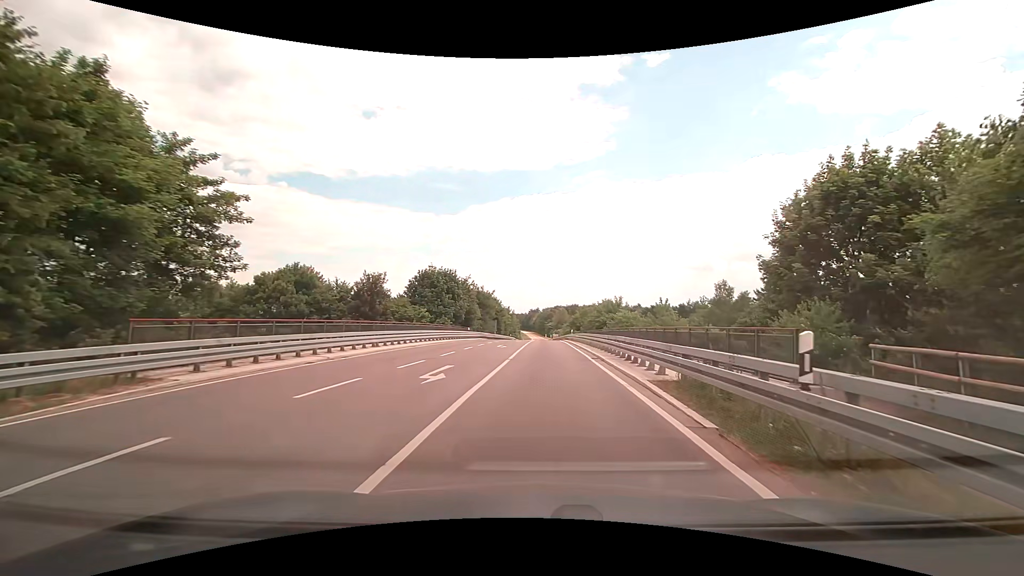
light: Day
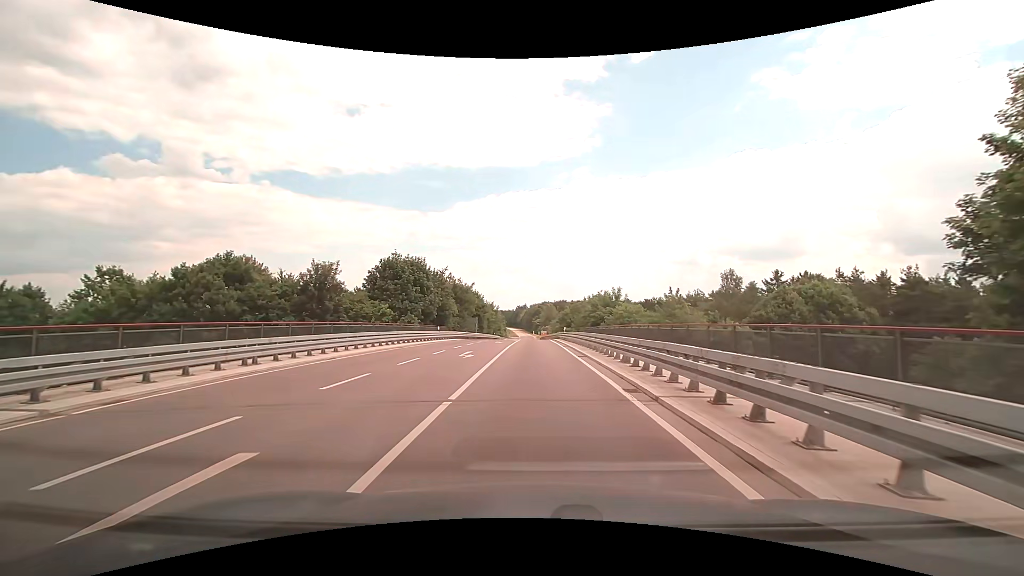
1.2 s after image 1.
(+0.3, +10.5) m; +2°
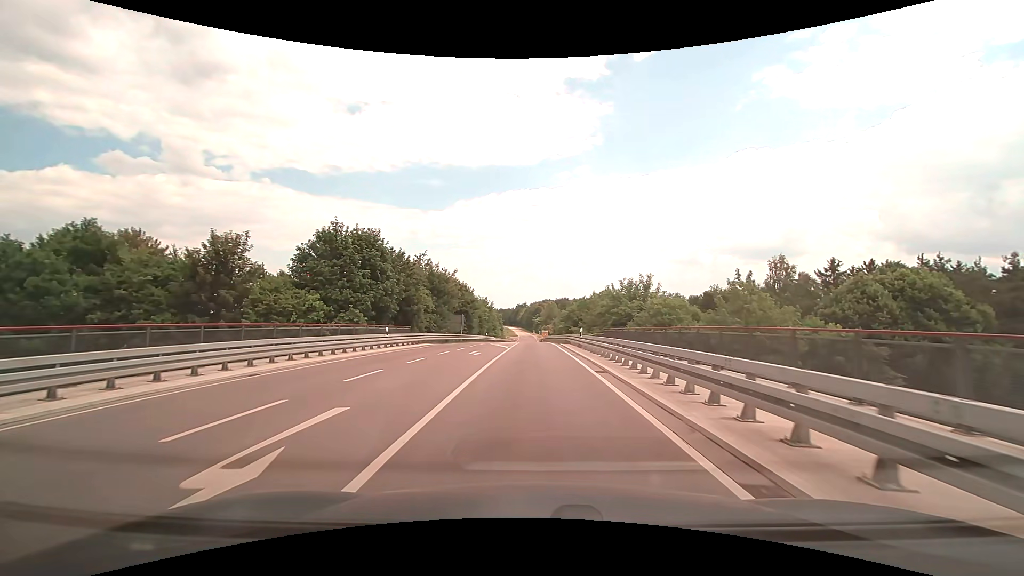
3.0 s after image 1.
(0.0, +16.5) m; 0°
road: tertiary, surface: asphalt
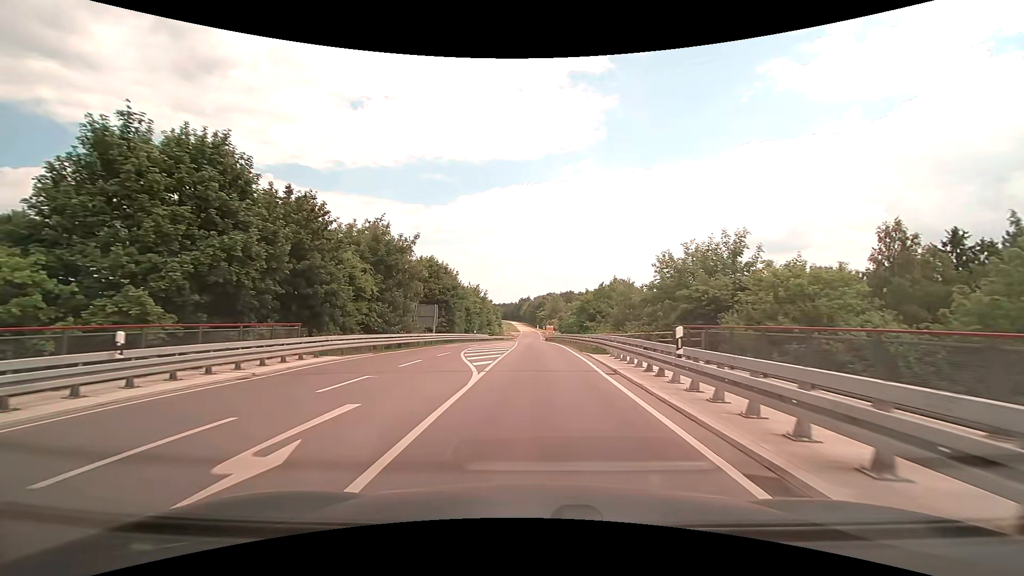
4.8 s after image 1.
(-0.1, +20.1) m; -1°
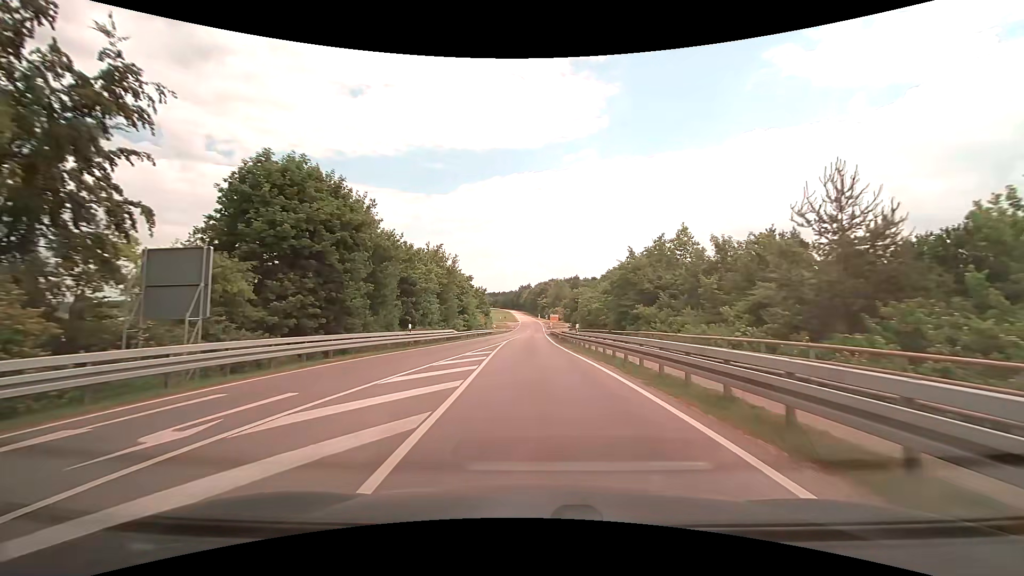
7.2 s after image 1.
(0.0, +32.4) m; 0°
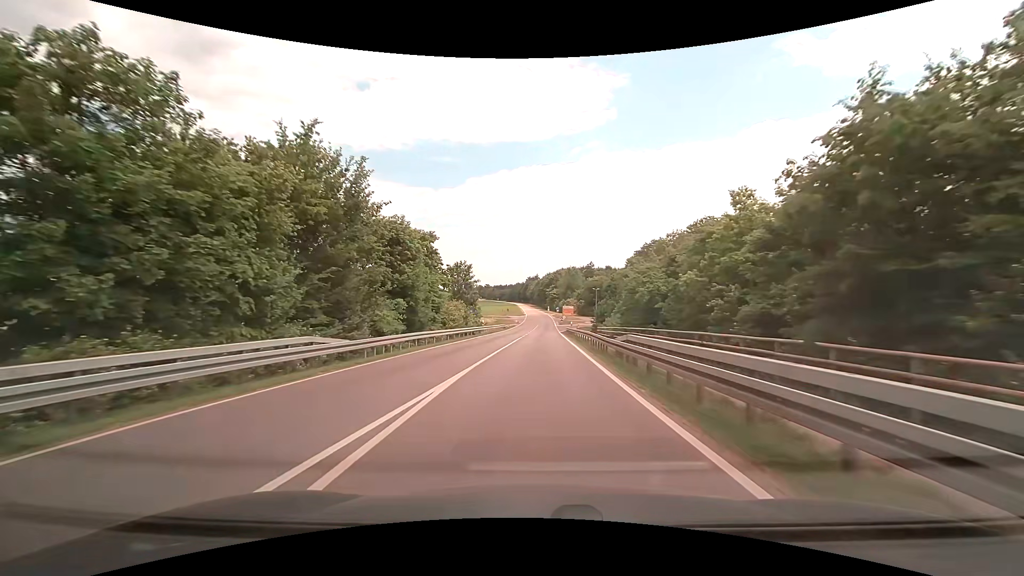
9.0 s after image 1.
(-0.2, +28.1) m; -1°
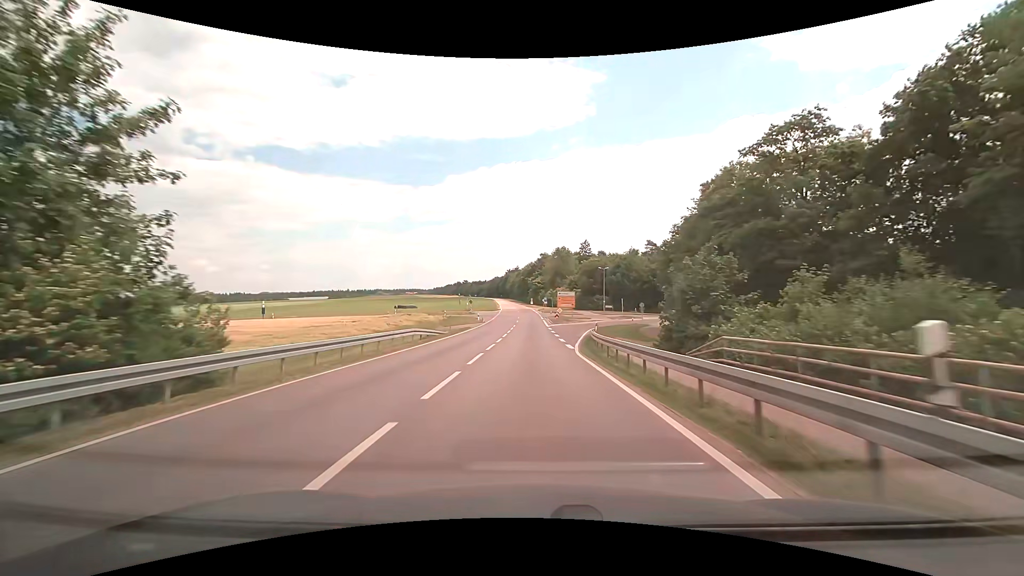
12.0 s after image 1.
(+0.8, +46.6) m; +2°
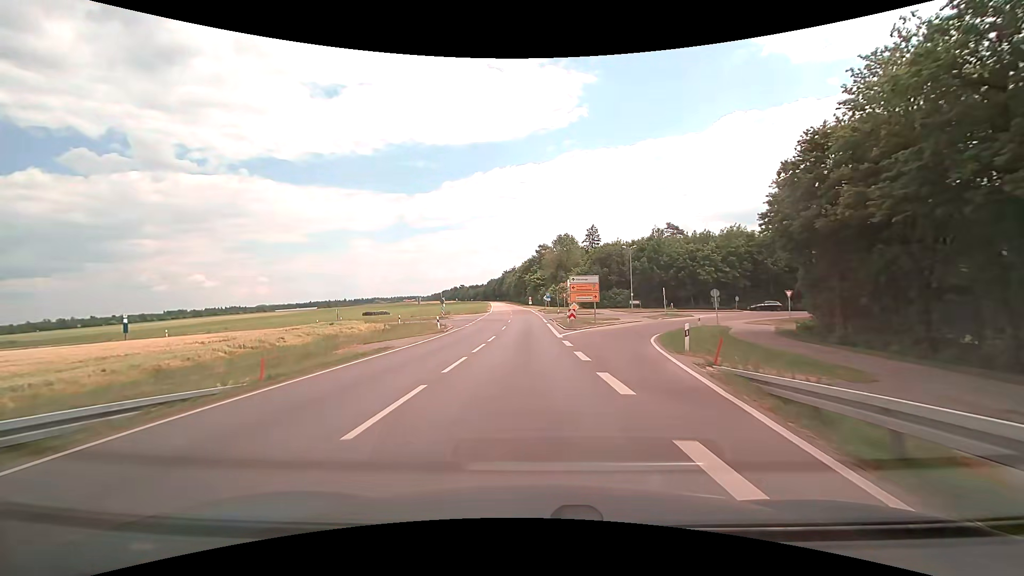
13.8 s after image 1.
(0.0, +26.6) m; 0°
(0, +10) (0, +20) (0, +30) (-1, +40) (-1, +50) (-2, +60) (-8, +67) (-18, +68) (-28, +66) (-37, +64) m
